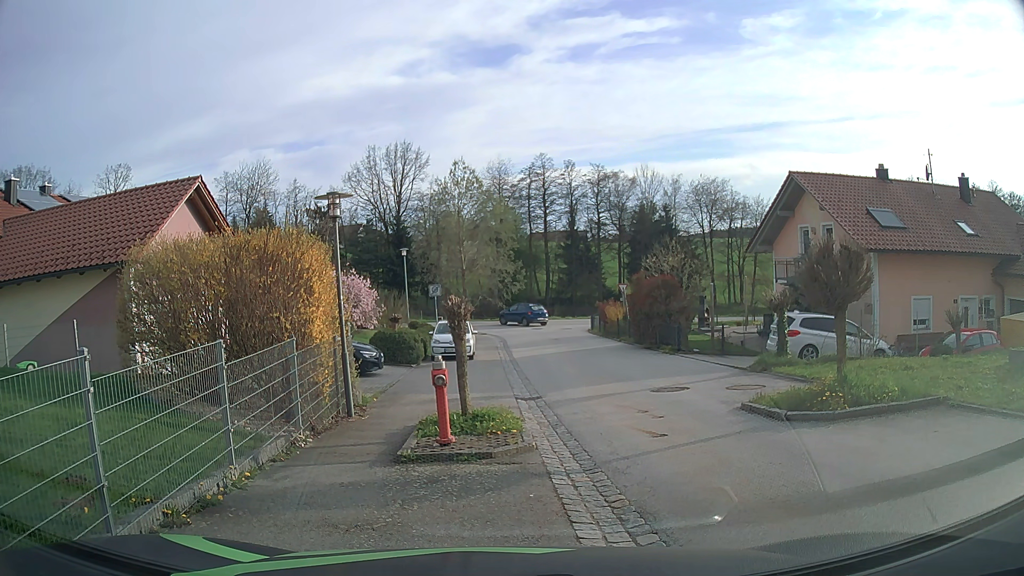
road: secondary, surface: asphalt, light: Day
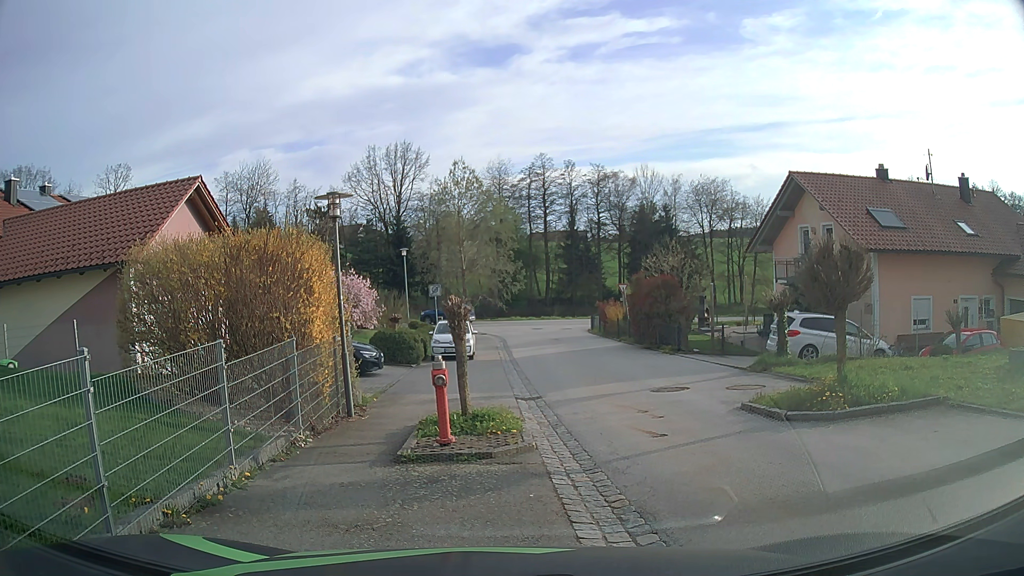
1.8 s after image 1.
(0.0, 0.0) m; 0°
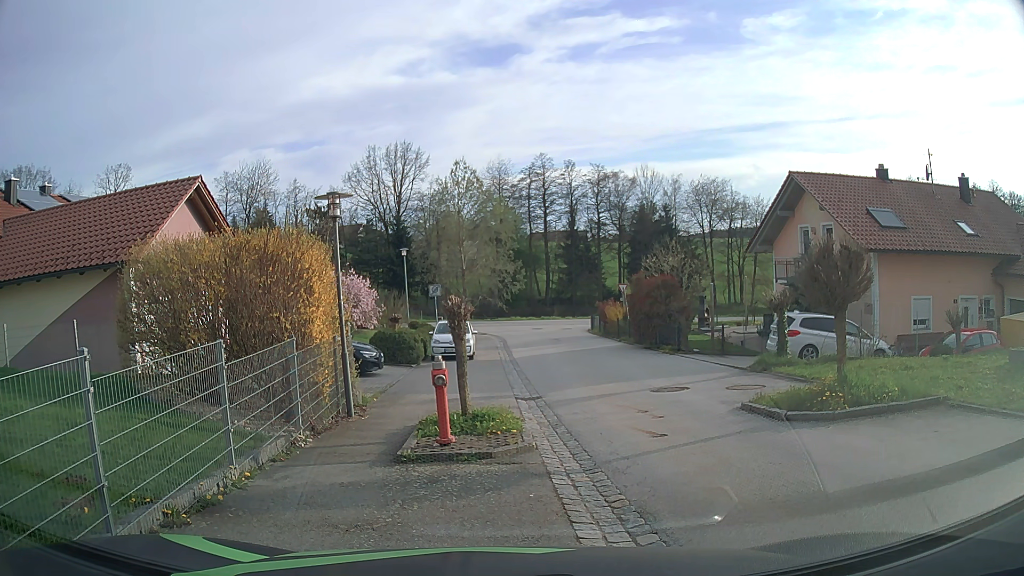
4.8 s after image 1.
(0.0, 0.0) m; 0°
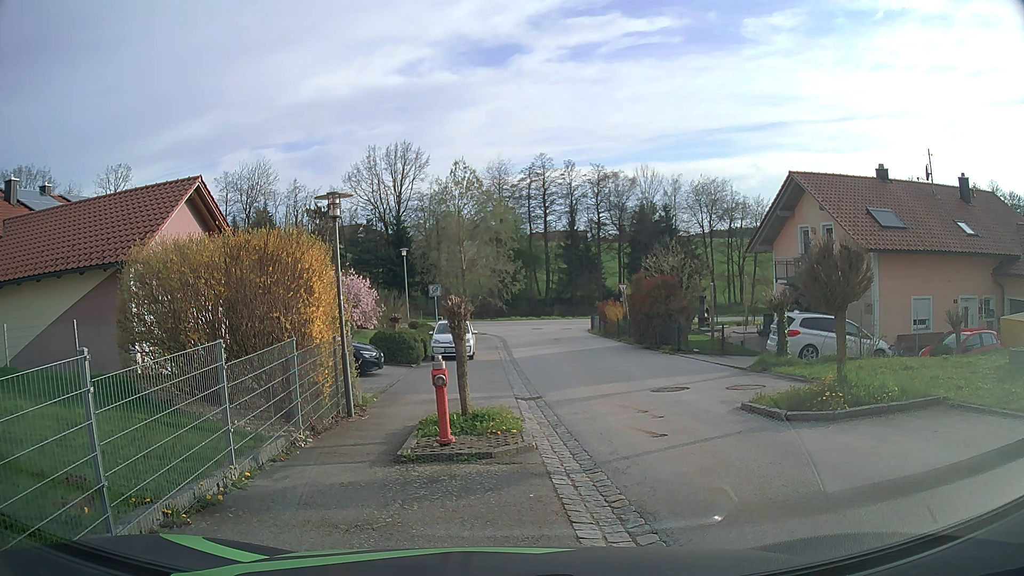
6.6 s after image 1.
(0.0, 0.0) m; 0°
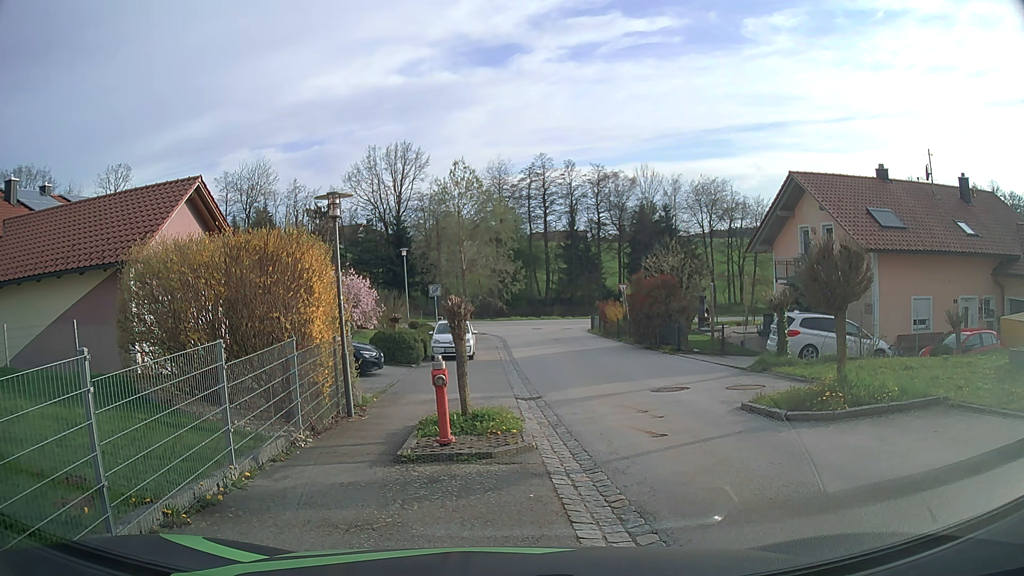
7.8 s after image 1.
(0.0, 0.0) m; 0°
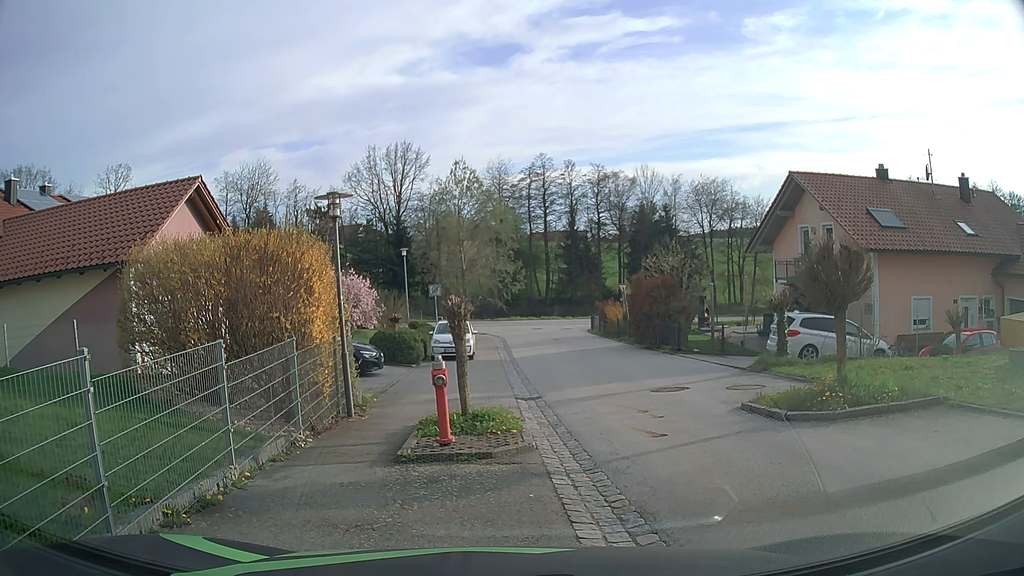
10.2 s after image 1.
(0.0, 0.0) m; 0°
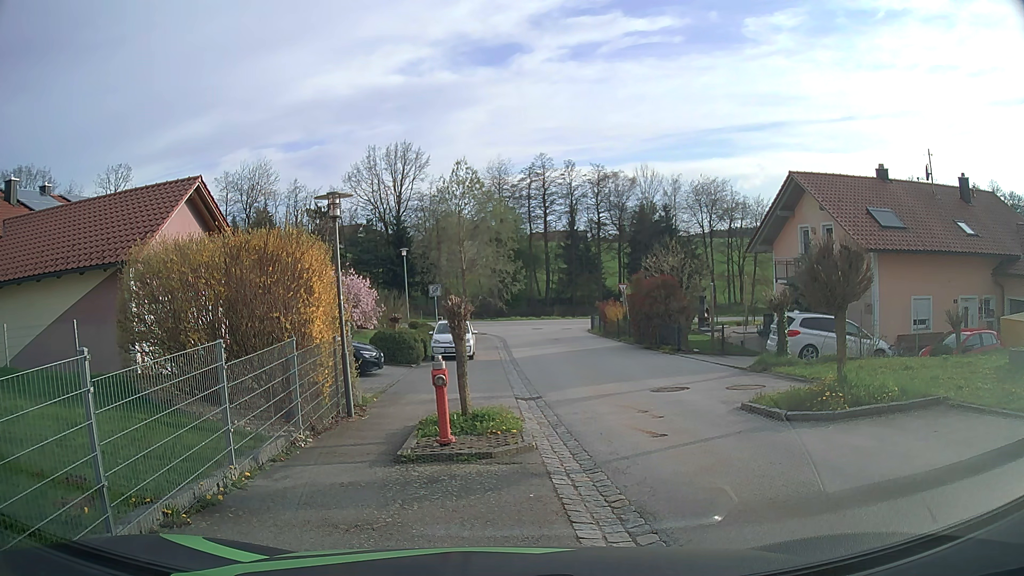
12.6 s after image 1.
(0.0, 0.0) m; 0°
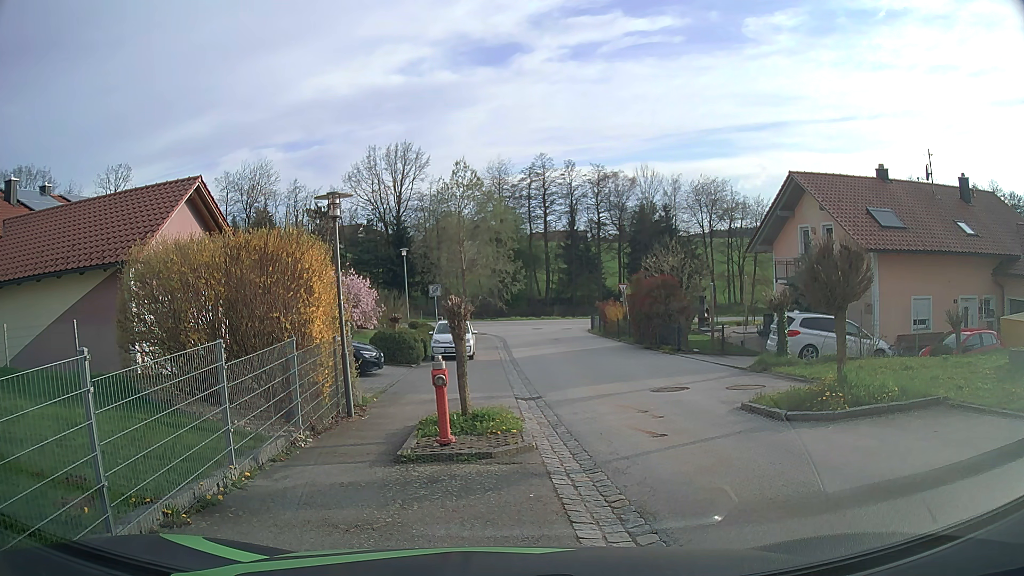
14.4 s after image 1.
(0.0, 0.0) m; 0°
